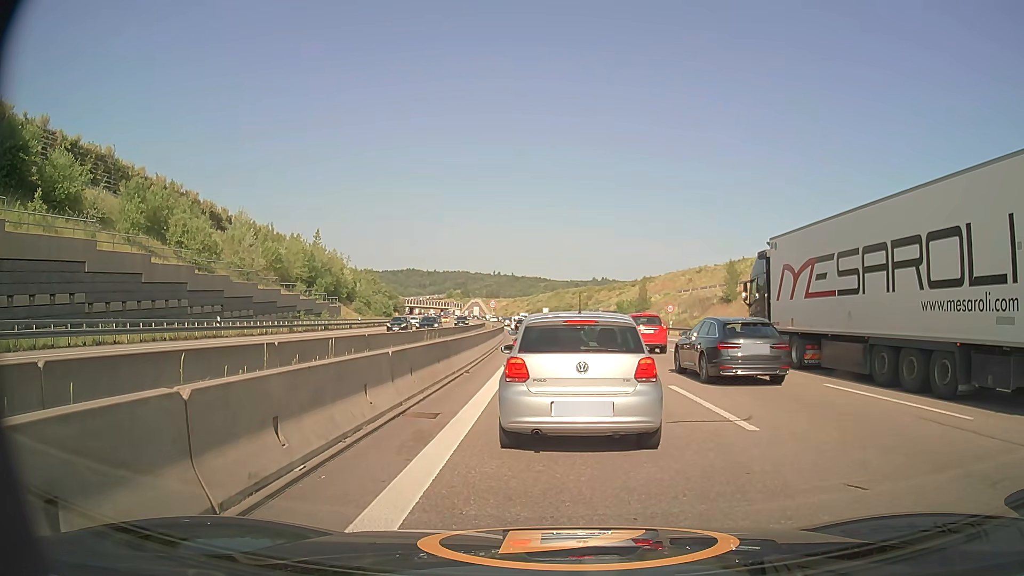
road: motorway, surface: asphalt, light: Day
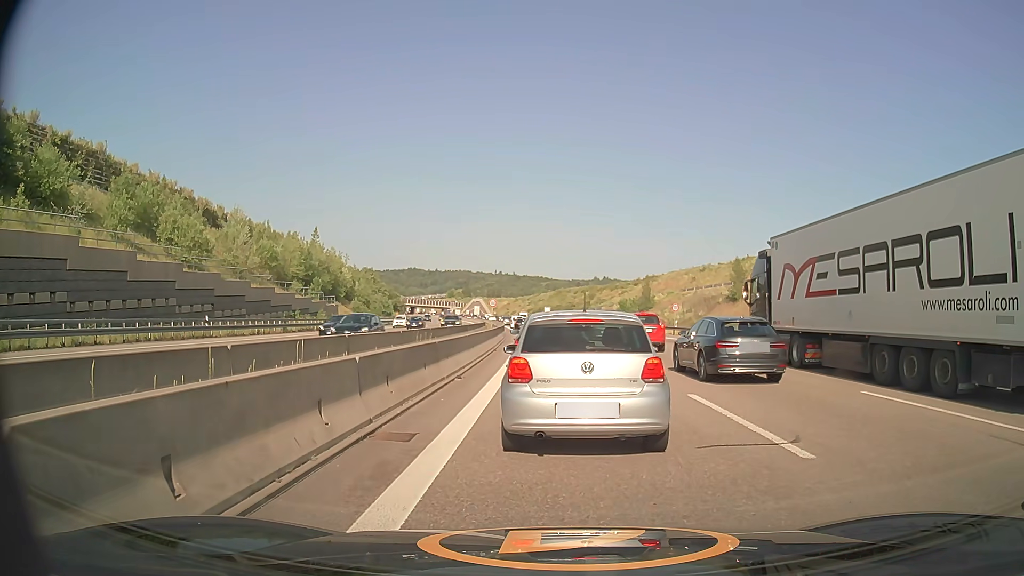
(0.0, +1.8) m; 0°
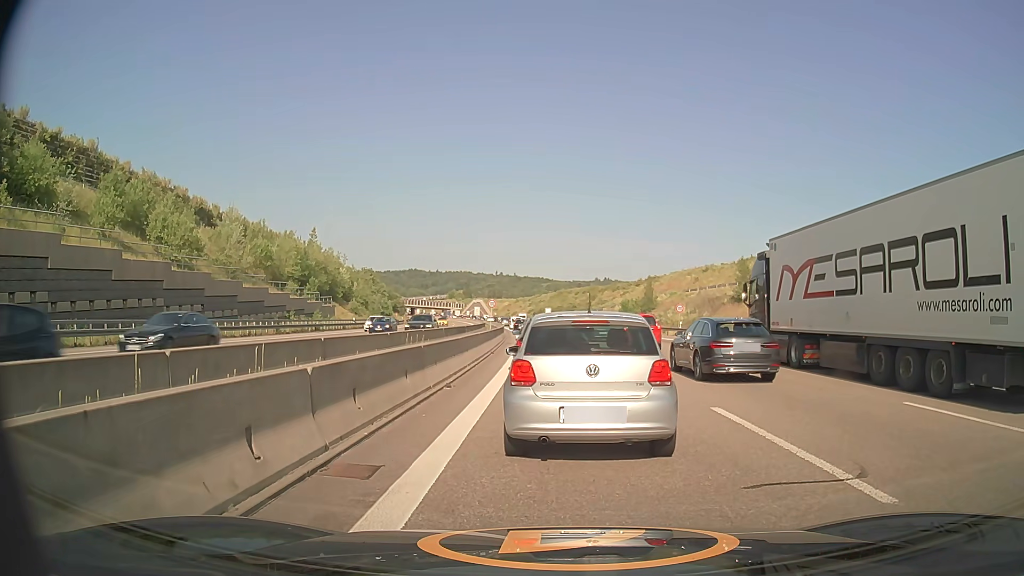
(0.0, +1.7) m; 0°
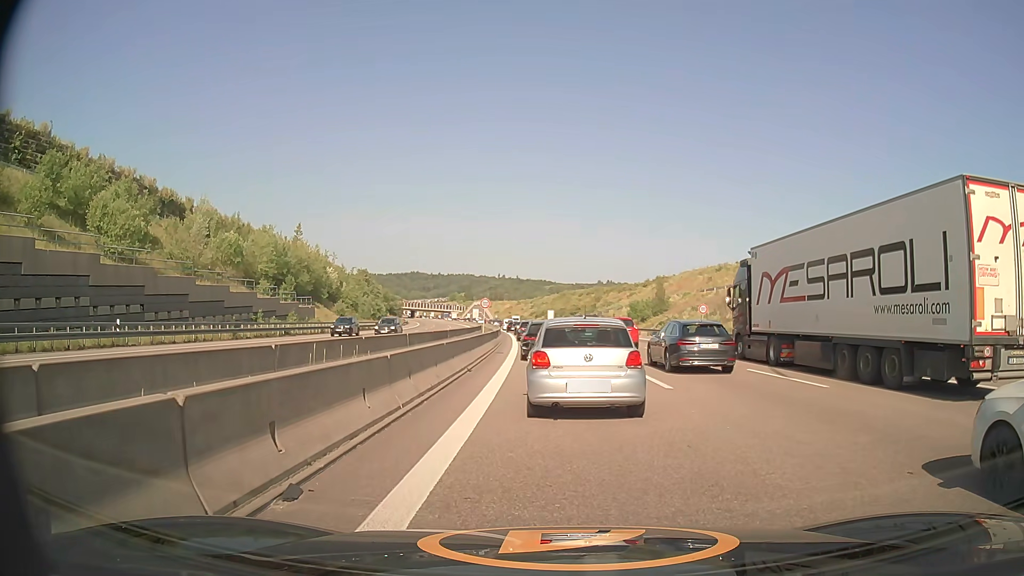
(0.0, +8.6) m; 0°
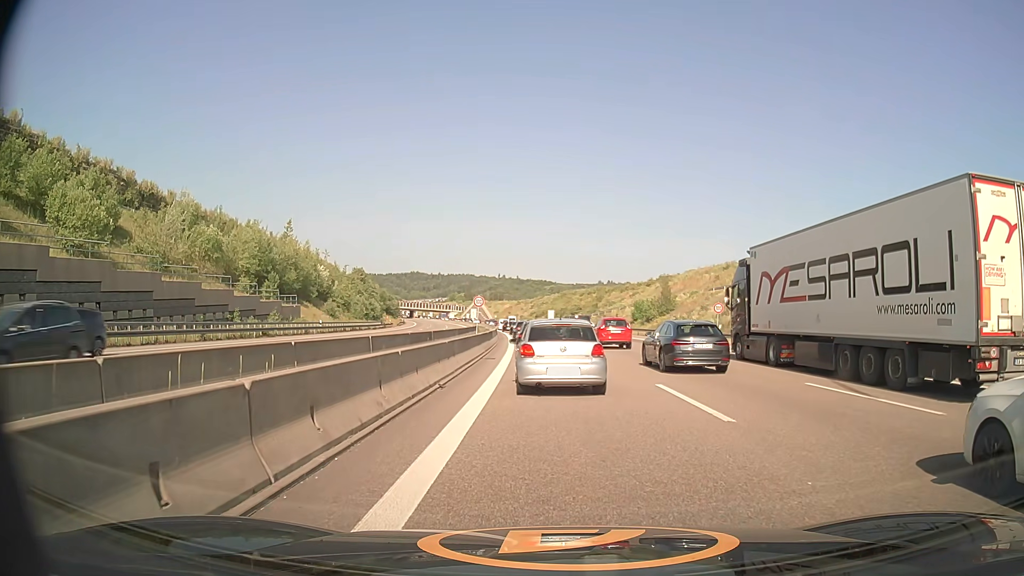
(0.0, +5.0) m; 0°
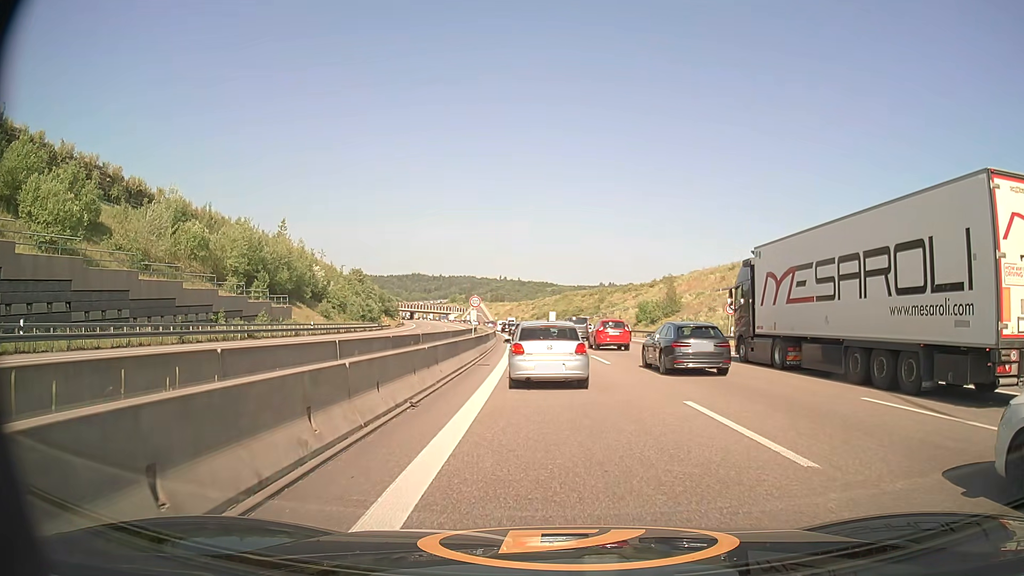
(0.0, +3.1) m; 0°
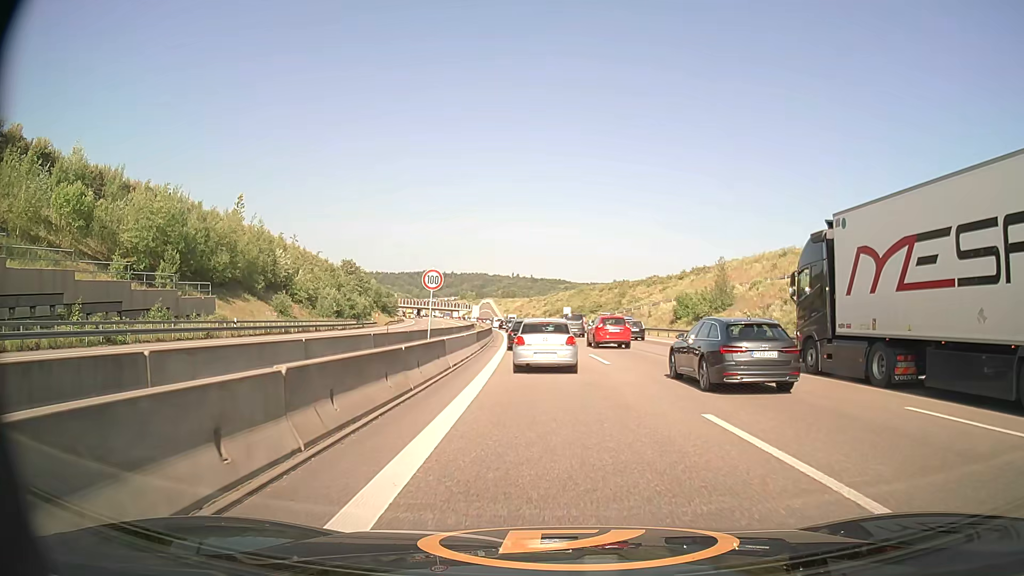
(-0.2, +20.0) m; -1°
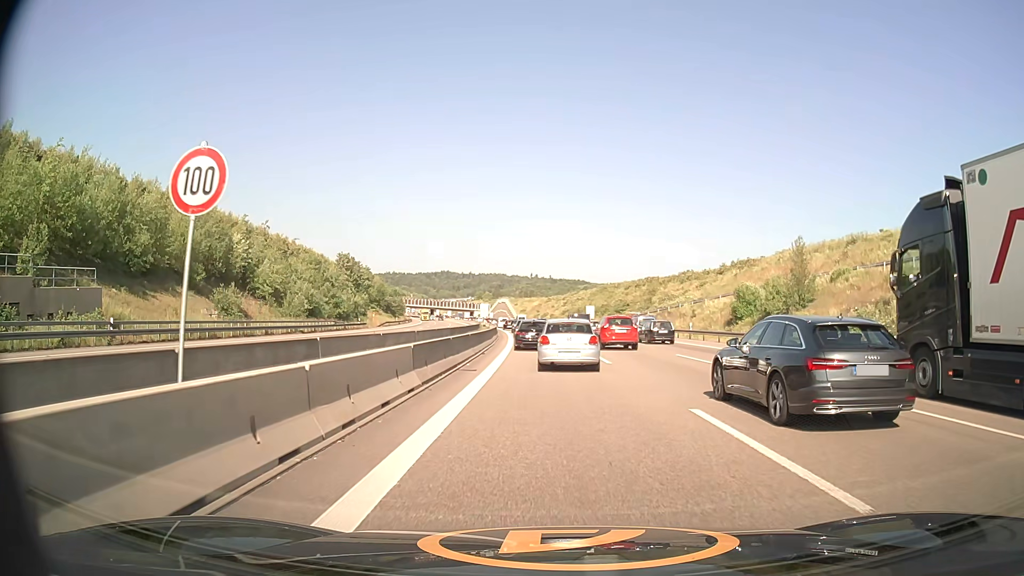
(-0.2, +17.4) m; -2°
(0, +10) (0, +20) (0, +30) (-1, +40) (-1, +50) (-2, +60) (-3, +70) (-3, +80) (-4, +90) (-5, +100) m
